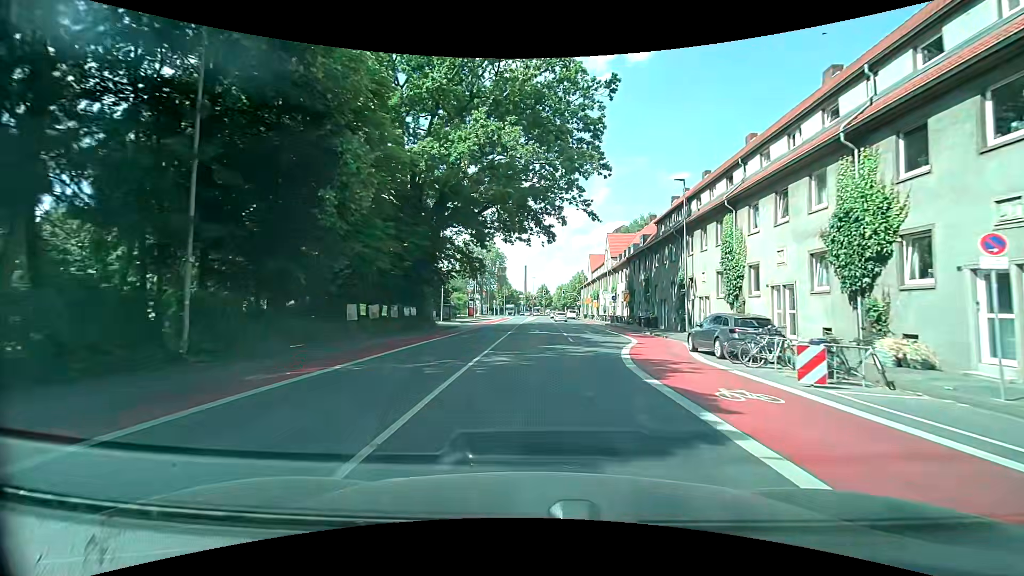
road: secondary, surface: asphalt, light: Day
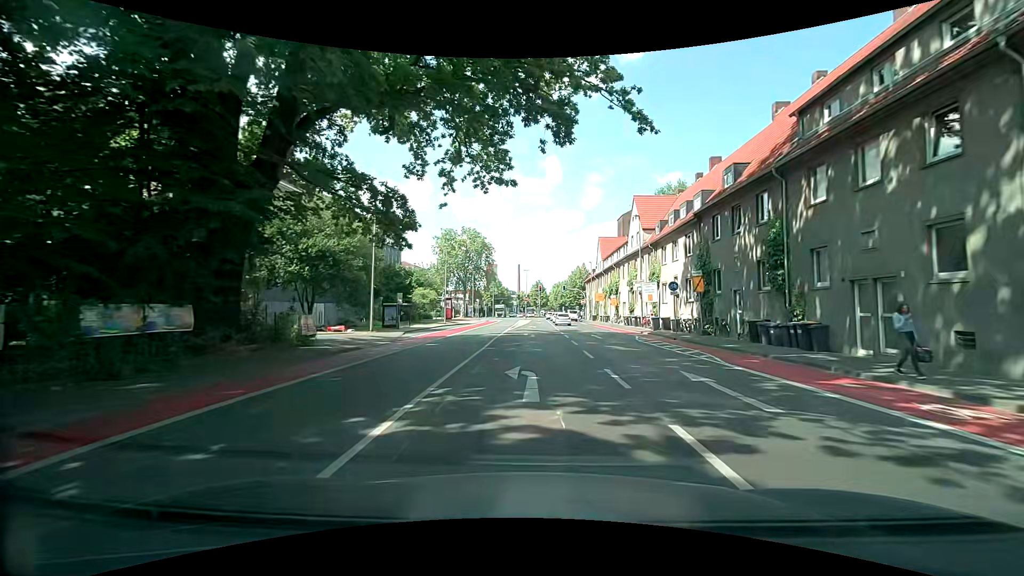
(+0.5, +25.8) m; +1°
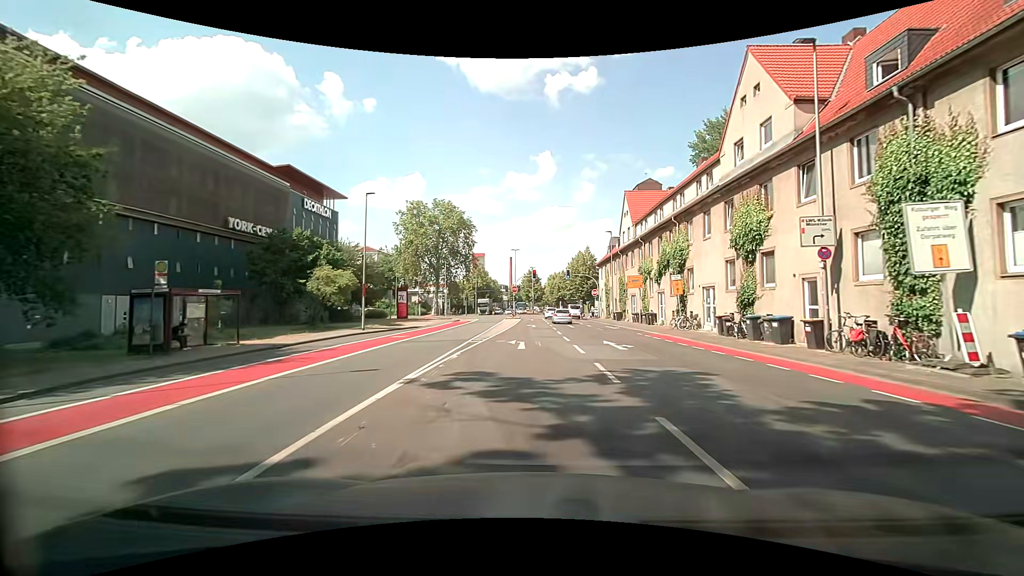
(+0.3, +29.8) m; +1°
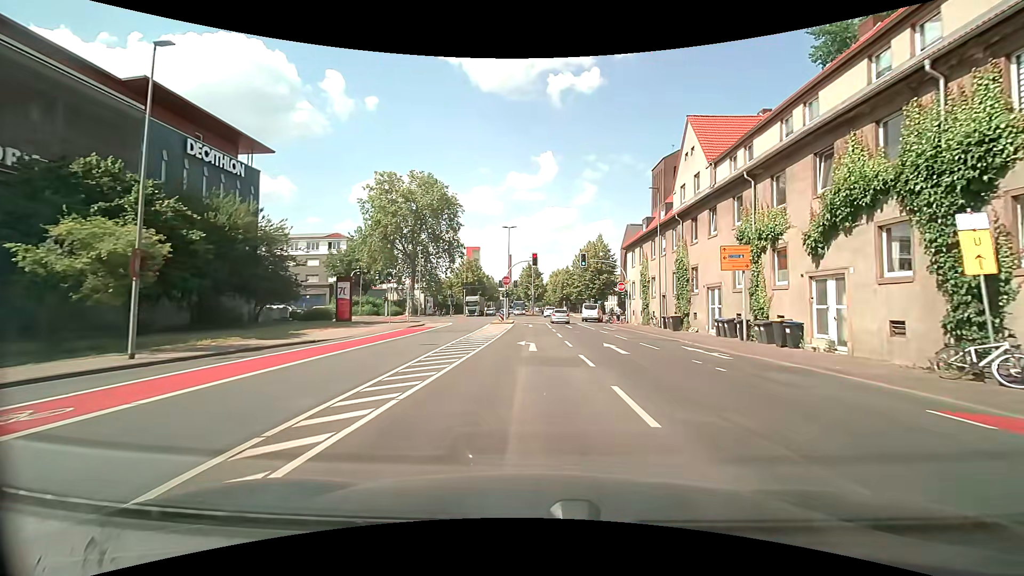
(+0.2, +21.3) m; +1°
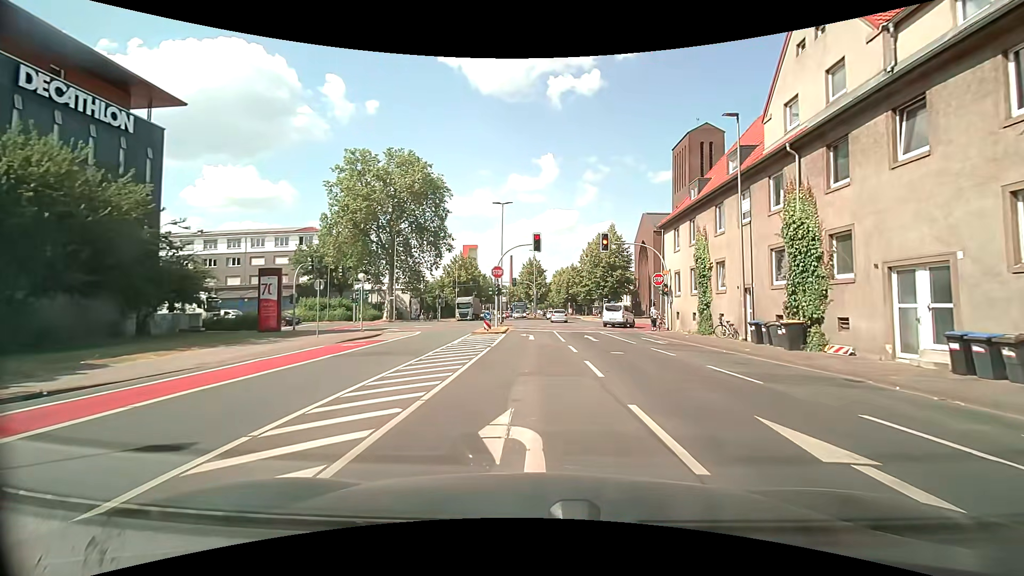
(-0.1, +13.9) m; 0°
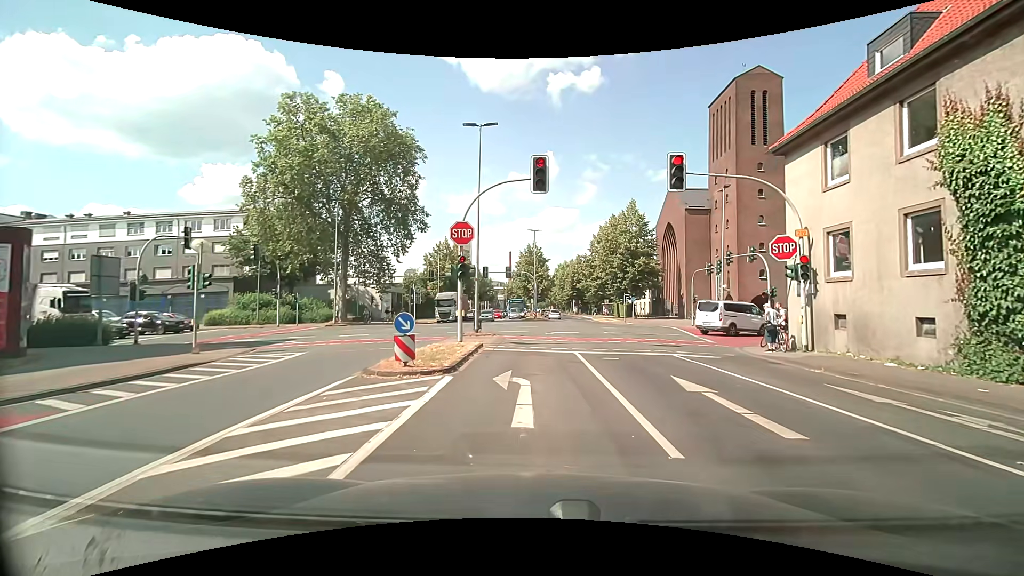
(-0.1, +17.4) m; 0°
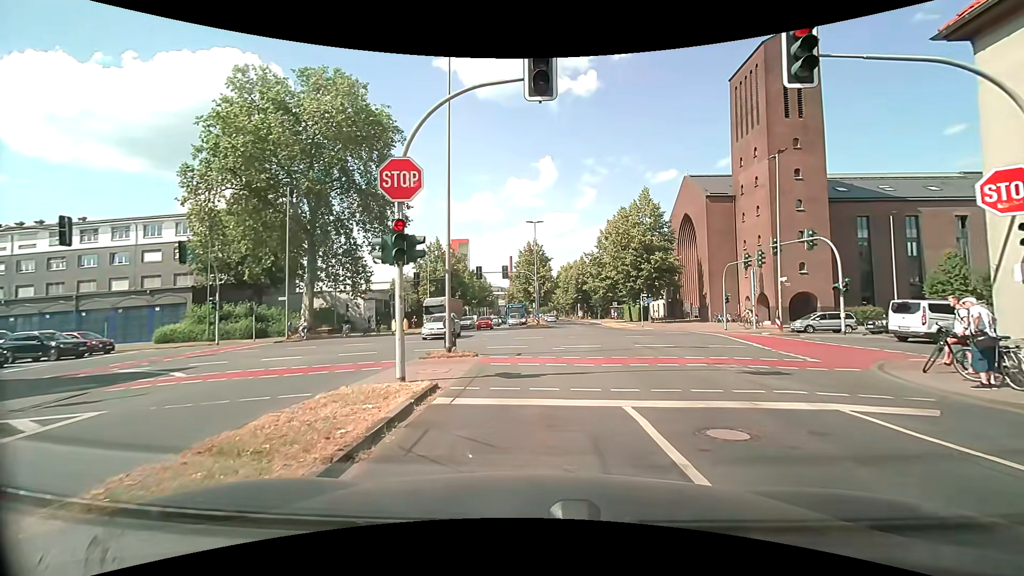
(-0.1, +8.2) m; -1°
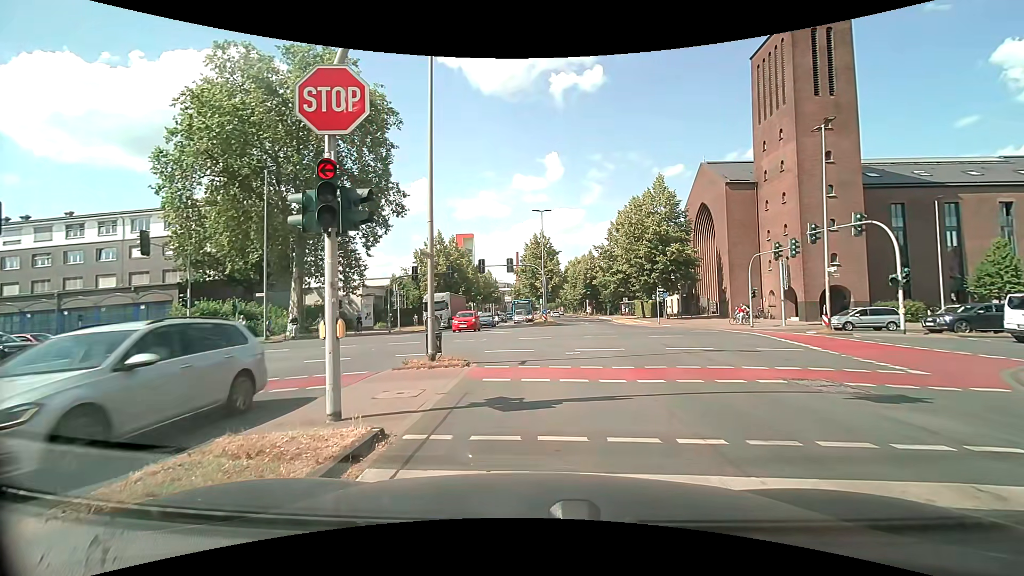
(0.0, +3.5) m; -2°
(0, +10) (0, +20) (-3, +29) (-10, +36) (-20, +38) (-30, +38) (-40, +39) (-50, +39) (-60, +39) (-70, +39) m
